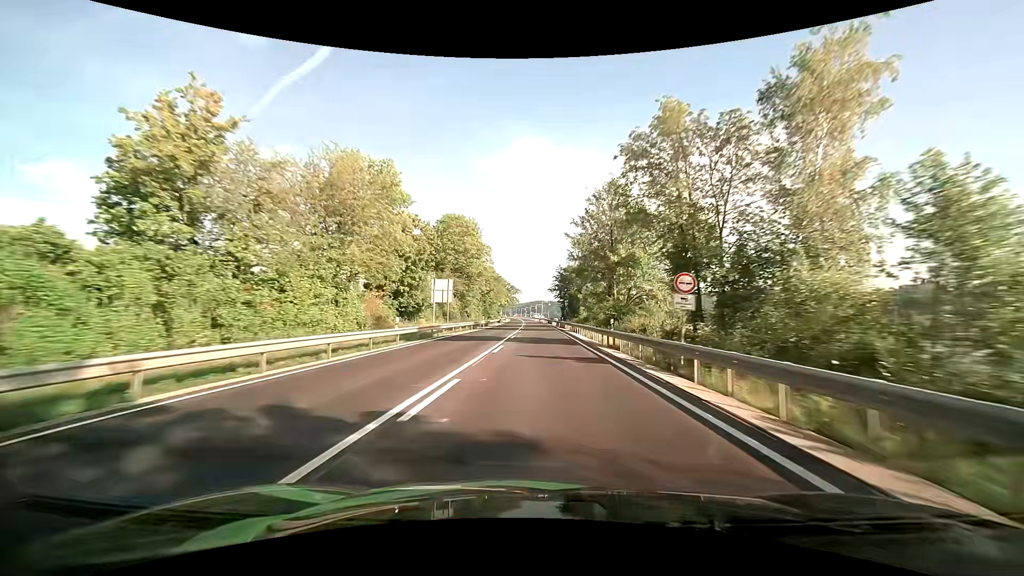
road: primary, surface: asphalt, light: Day
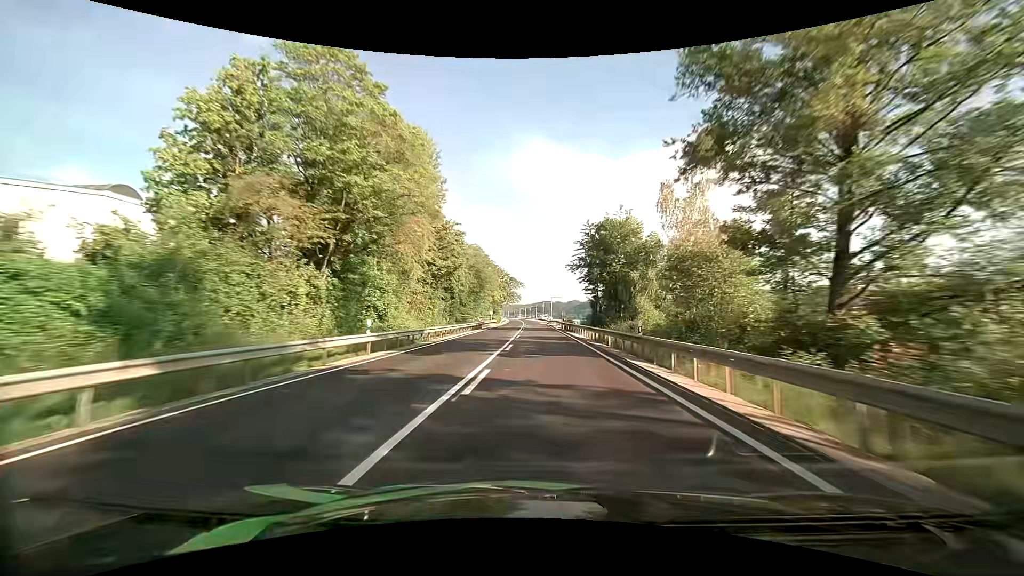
(-0.3, +46.0) m; -1°
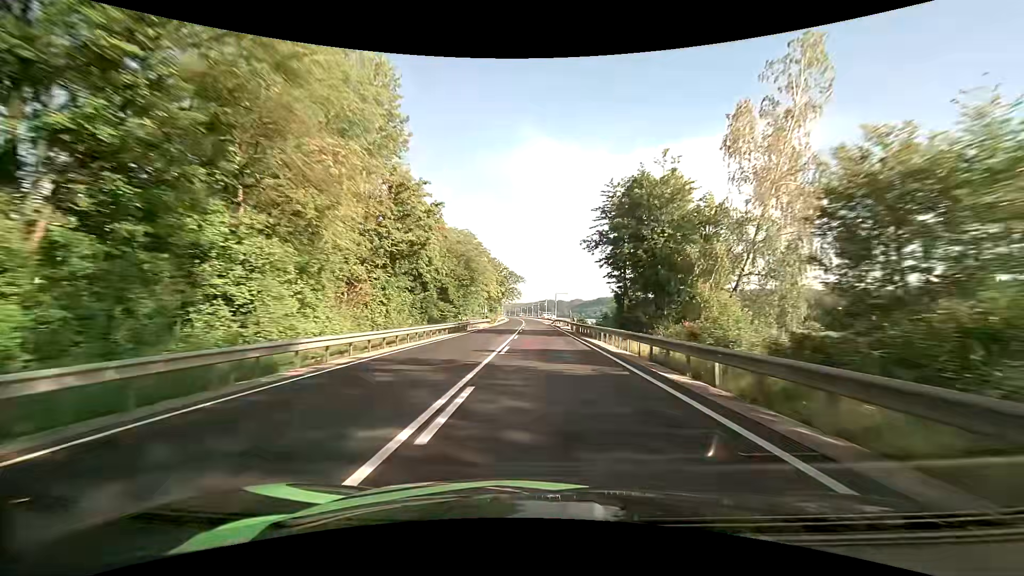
(0.0, +15.4) m; 0°
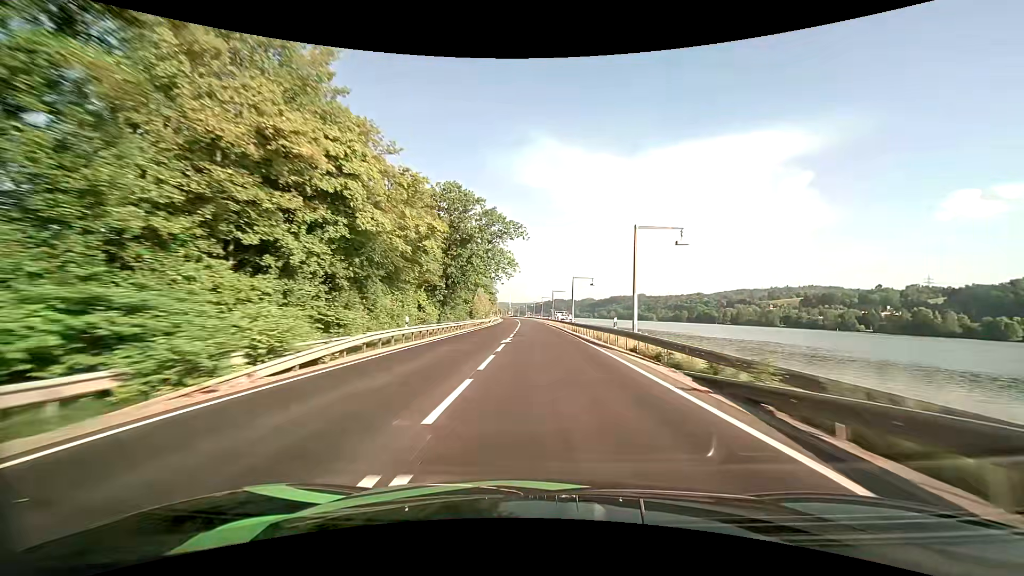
(-0.7, +77.2) m; -1°
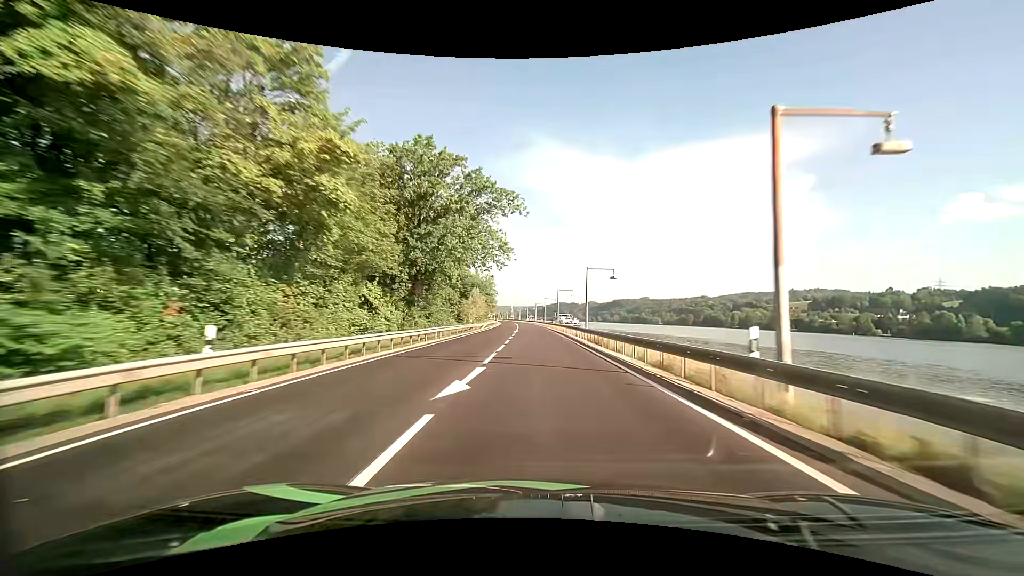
(0.0, +15.4) m; 0°
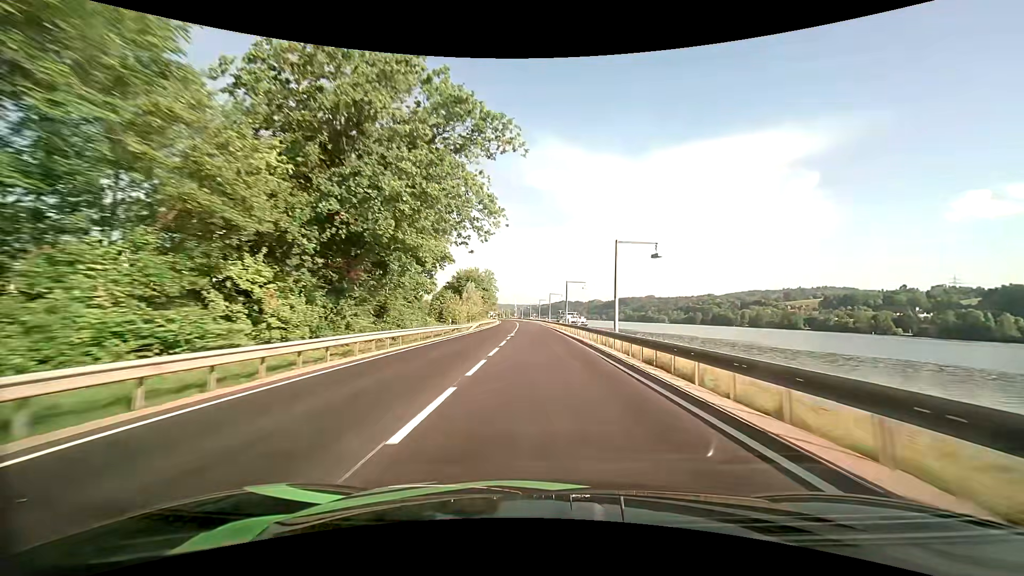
(-0.1, +15.4) m; -1°
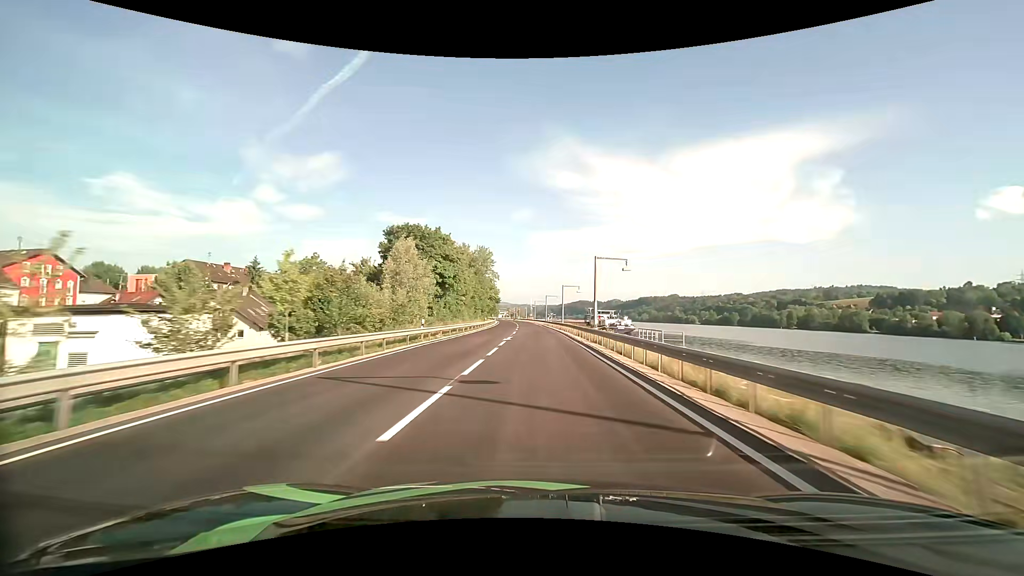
(-0.9, +61.5) m; -2°
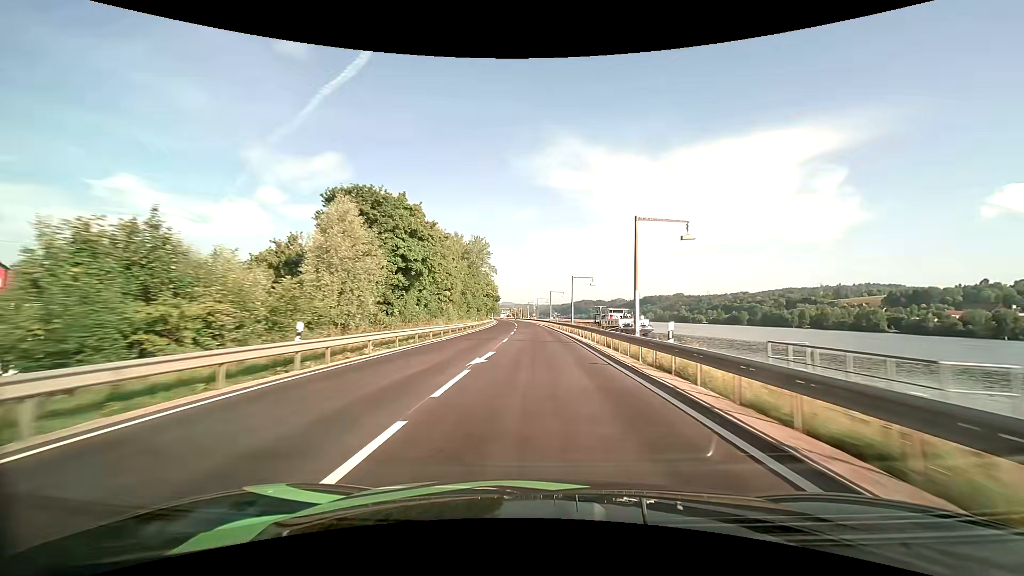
(0.0, +15.4) m; 0°
(0, +10) (0, +20) (0, +30) (0, +40) (-1, +50) (-1, +60) (-2, +70) (-2, +80) (-3, +90) (-3, +100) m
